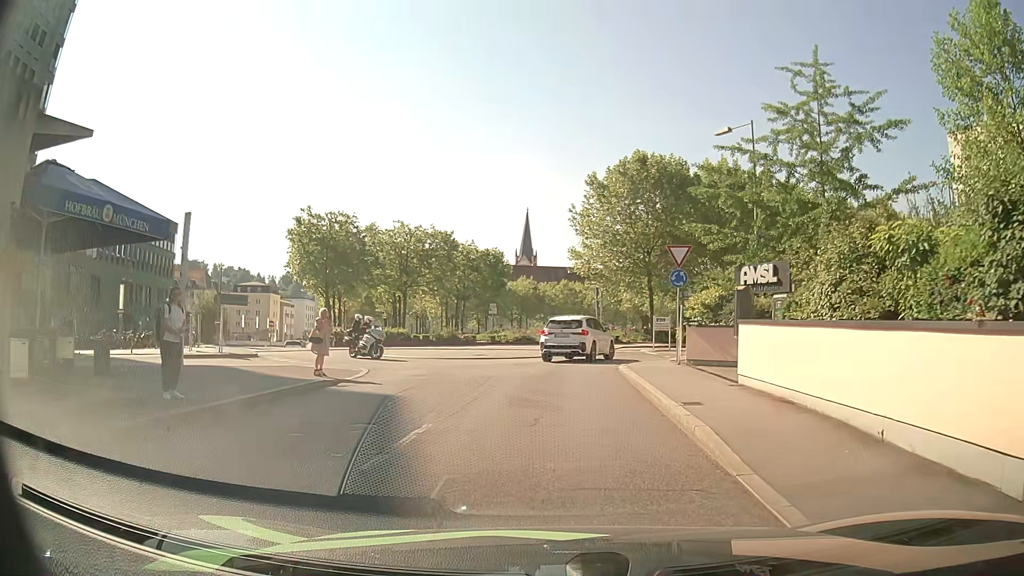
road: residential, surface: asphalt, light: Day
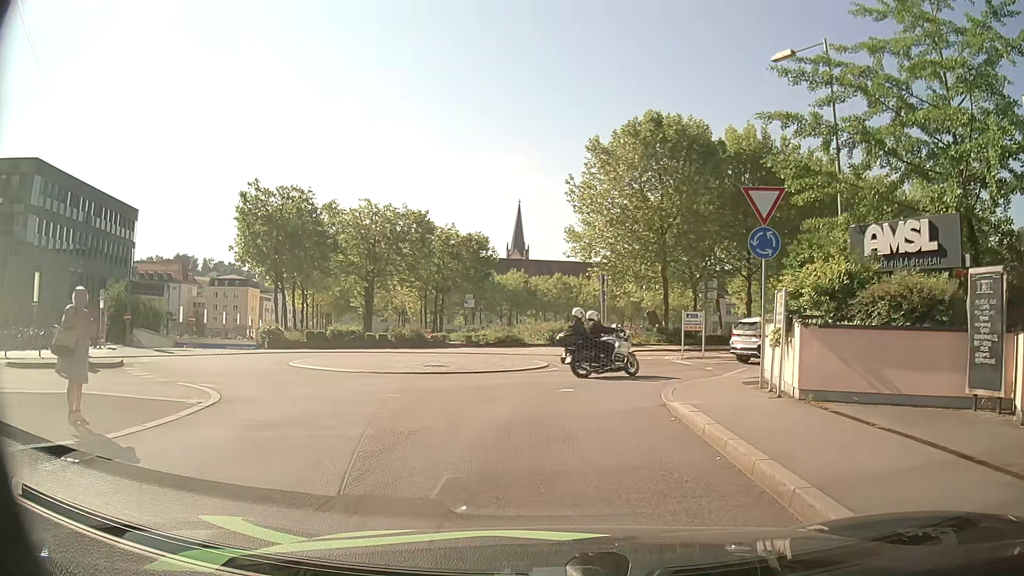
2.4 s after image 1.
(+0.1, +9.0) m; +1°
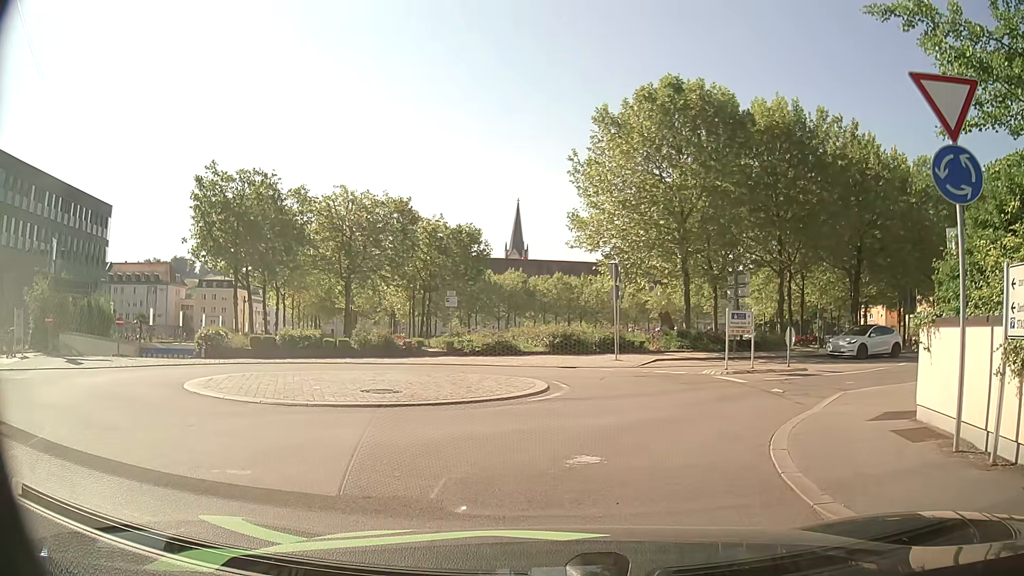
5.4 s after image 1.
(0.0, +6.1) m; -1°
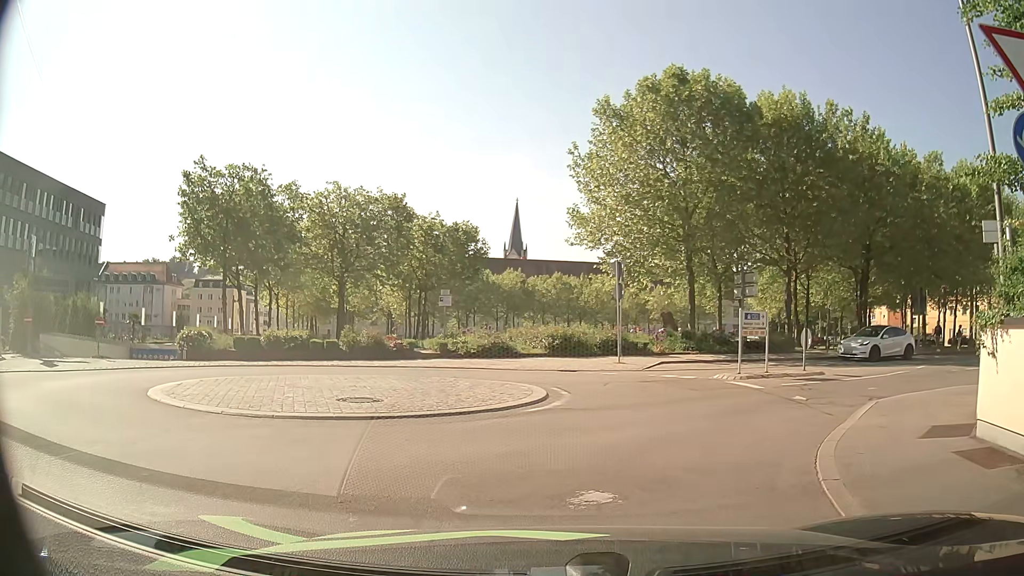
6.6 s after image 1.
(0.0, +1.4) m; 0°
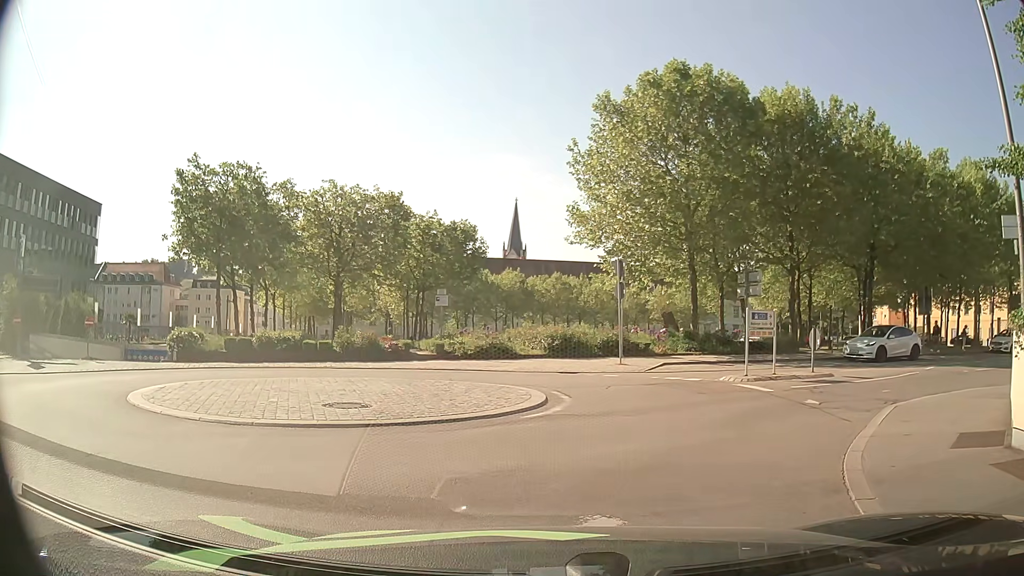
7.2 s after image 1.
(0.0, +0.7) m; 0°
